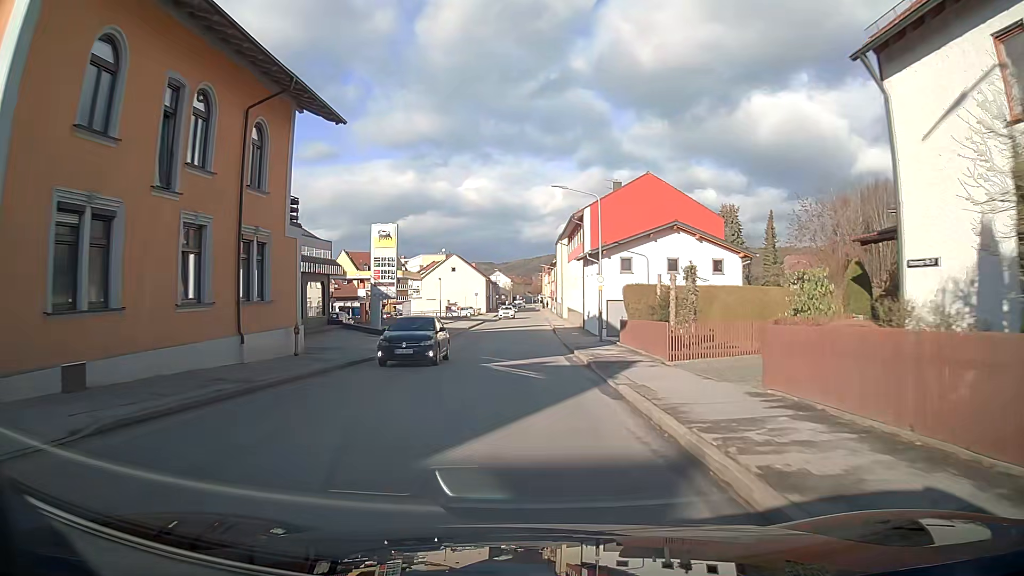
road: tertiary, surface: asphalt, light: Day
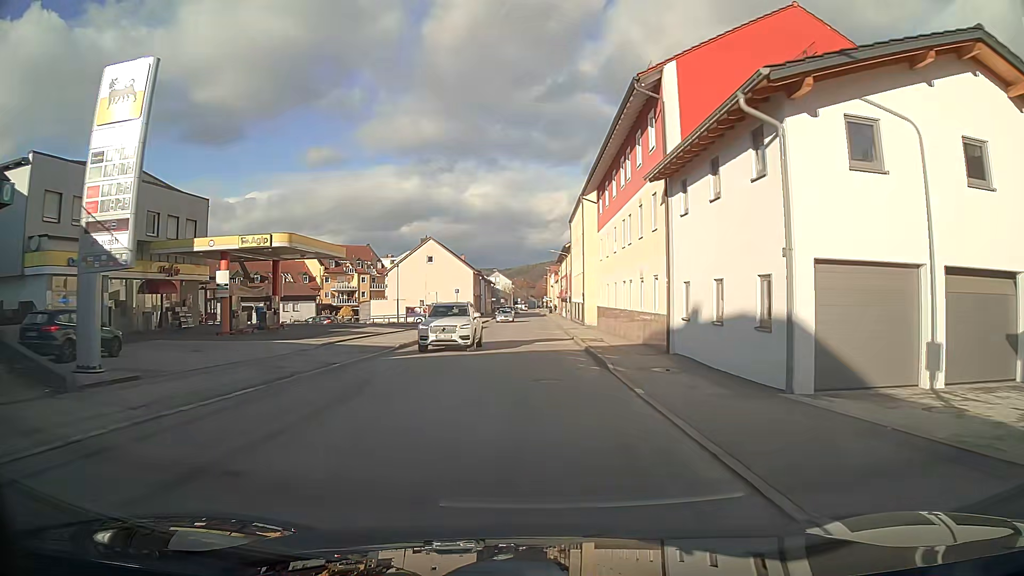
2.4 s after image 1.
(-0.1, +30.5) m; 0°
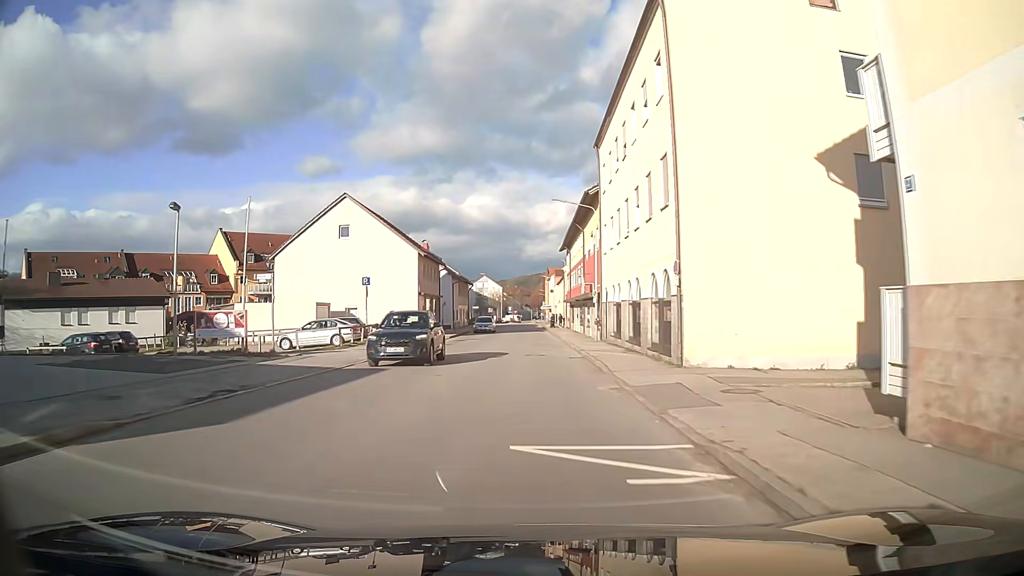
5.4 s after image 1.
(+0.2, +37.7) m; 0°
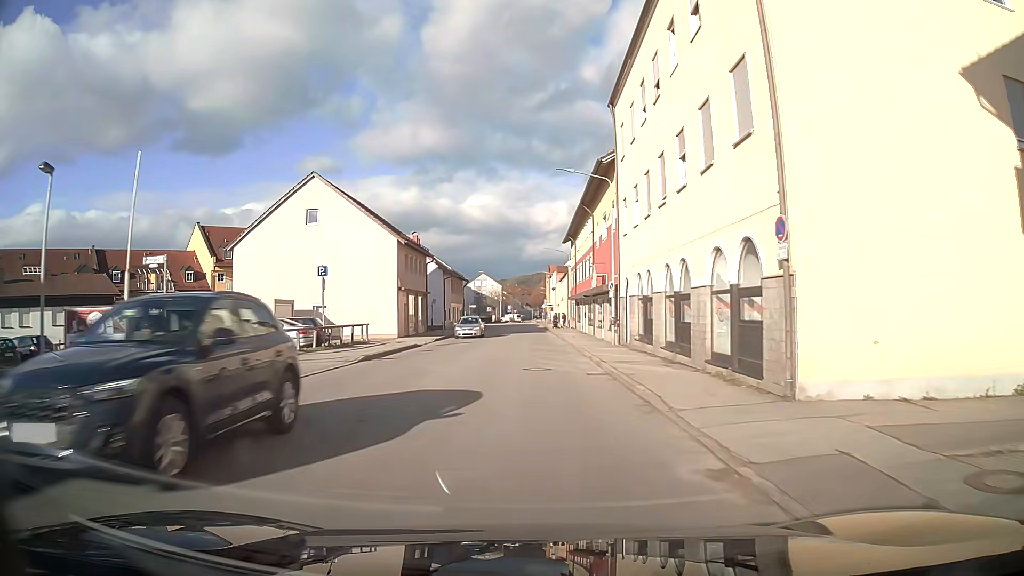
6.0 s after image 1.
(0.0, +7.5) m; 0°
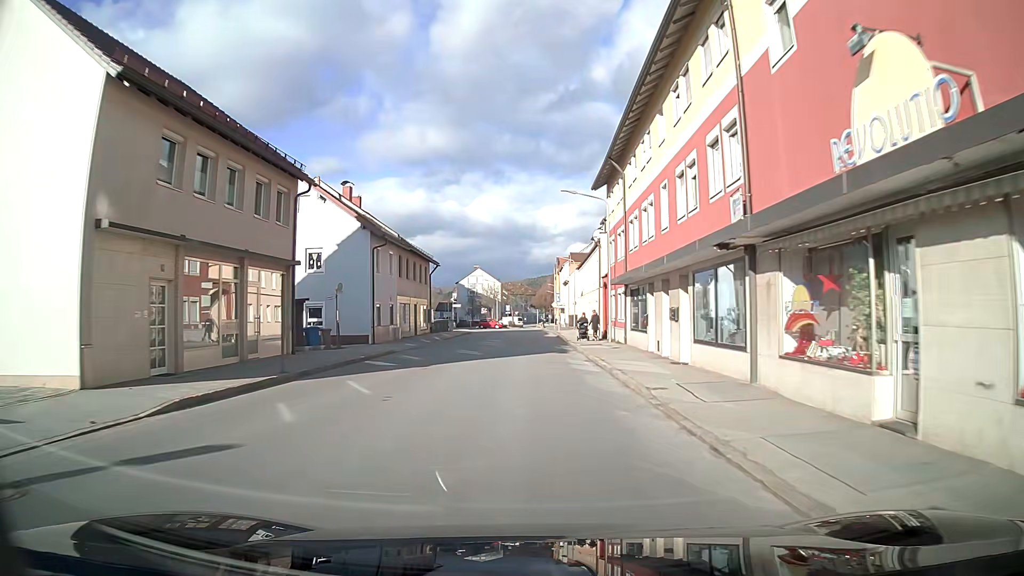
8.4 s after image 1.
(0.0, +30.1) m; 0°
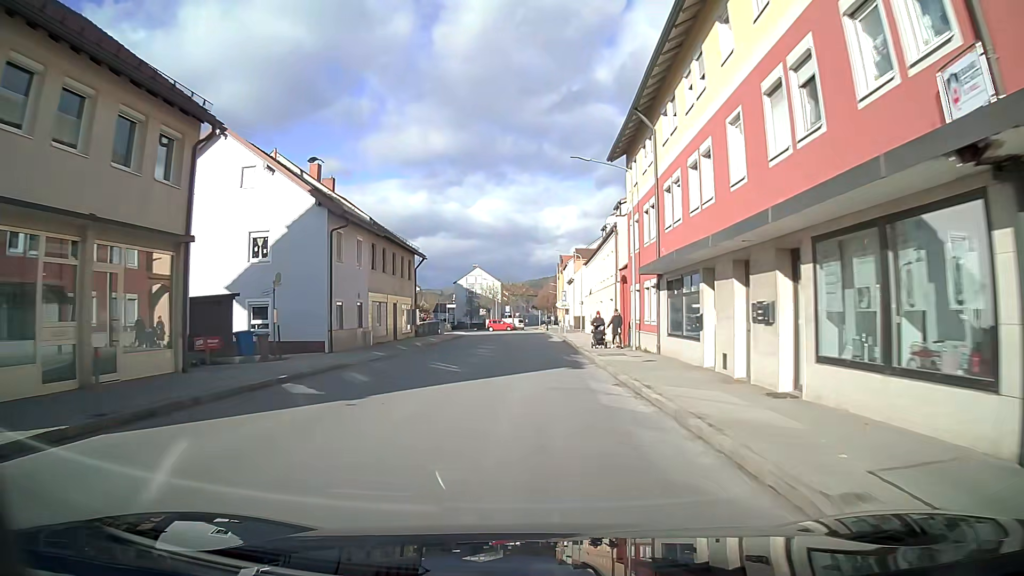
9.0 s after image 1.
(0.0, +7.6) m; 0°
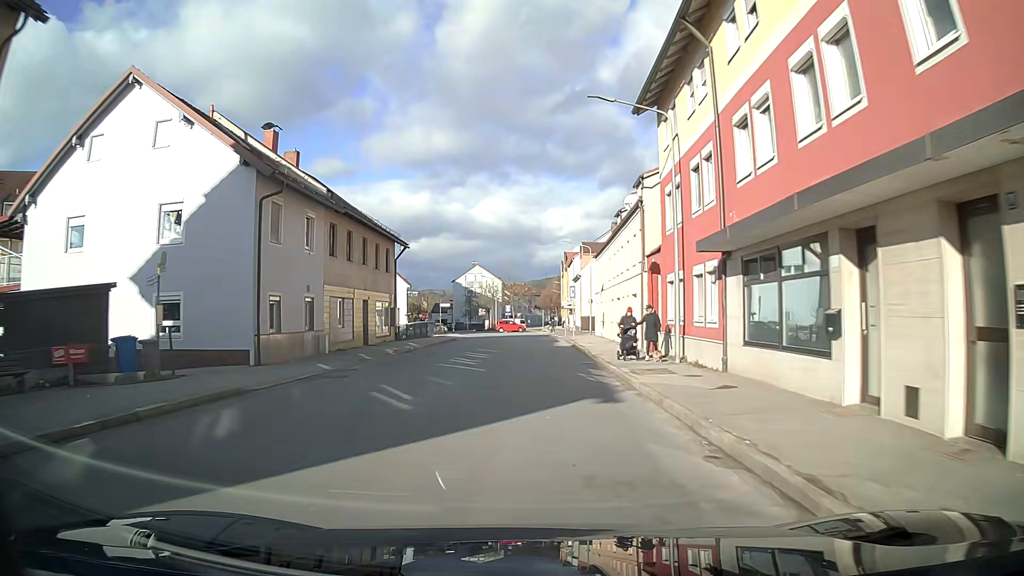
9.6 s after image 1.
(0.0, +7.6) m; 0°
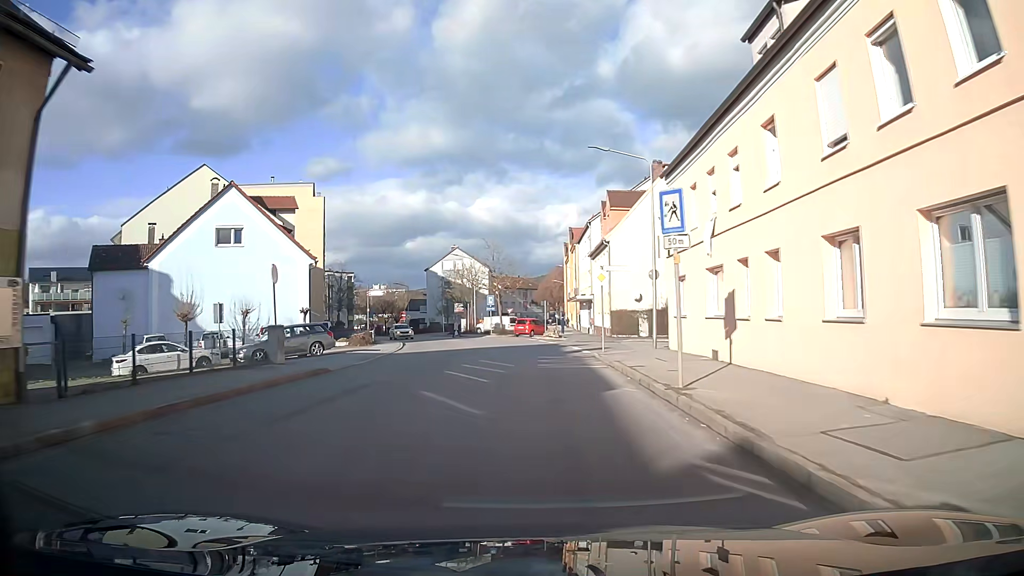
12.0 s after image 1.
(+0.1, +30.1) m; +1°
